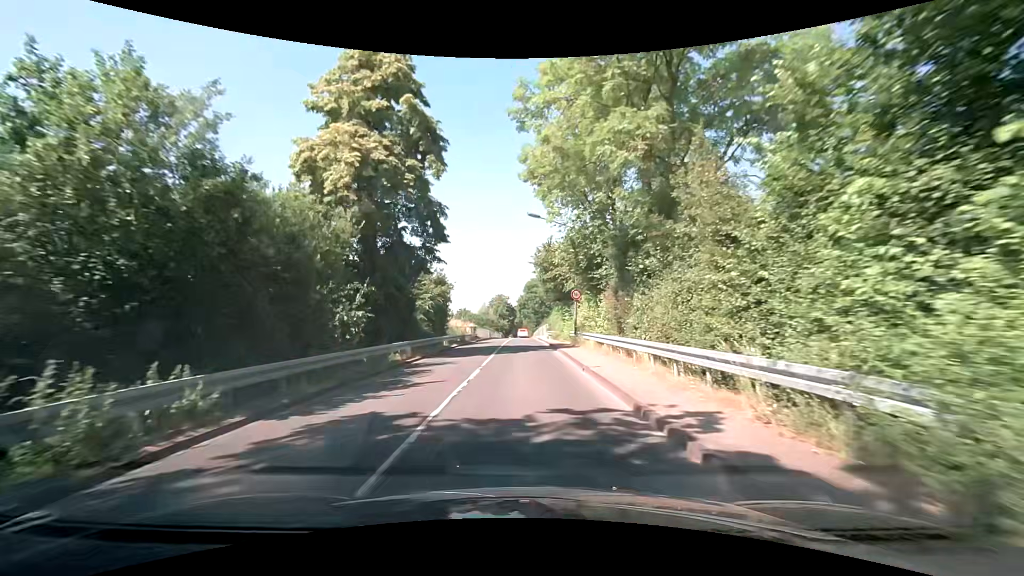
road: unclassified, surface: asphalt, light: Day
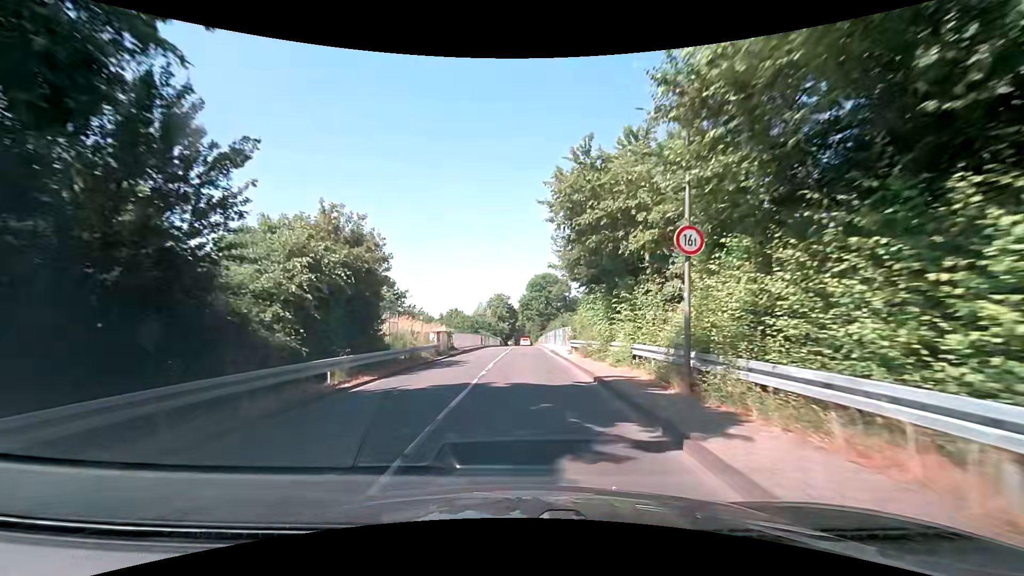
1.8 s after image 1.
(-0.1, +19.8) m; 0°
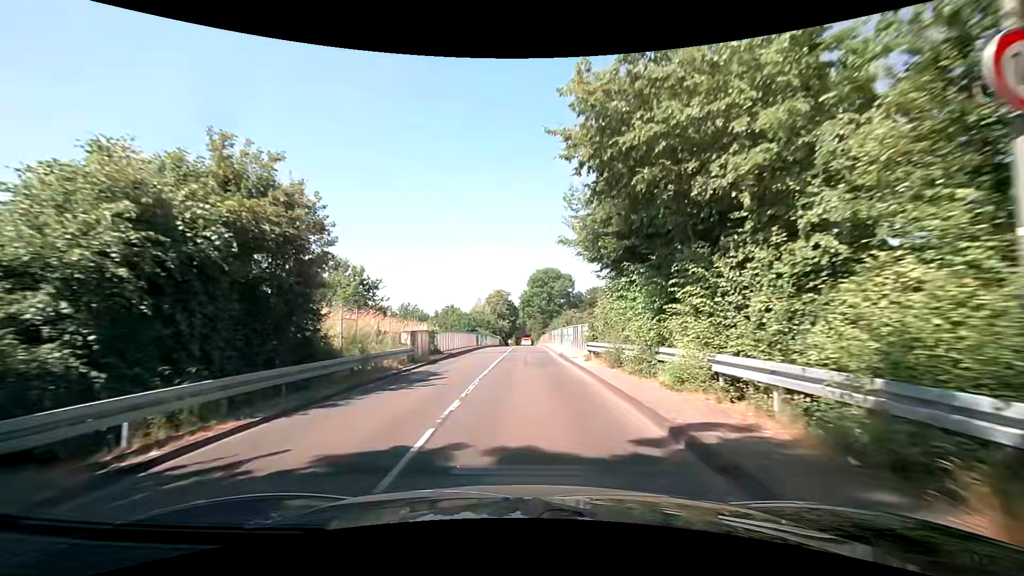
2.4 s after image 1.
(0.0, +6.7) m; 0°
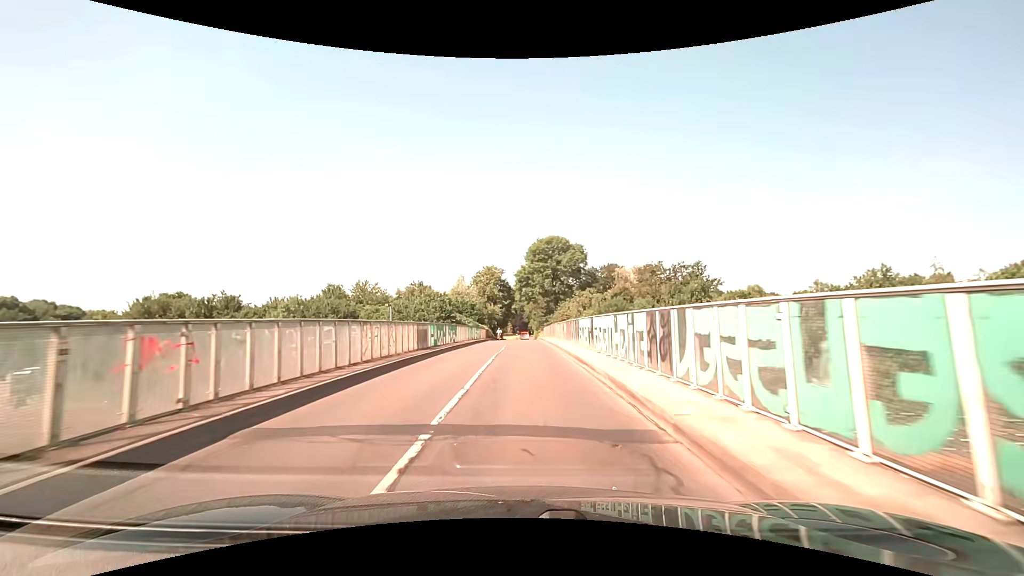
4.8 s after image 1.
(-0.1, +27.0) m; 0°
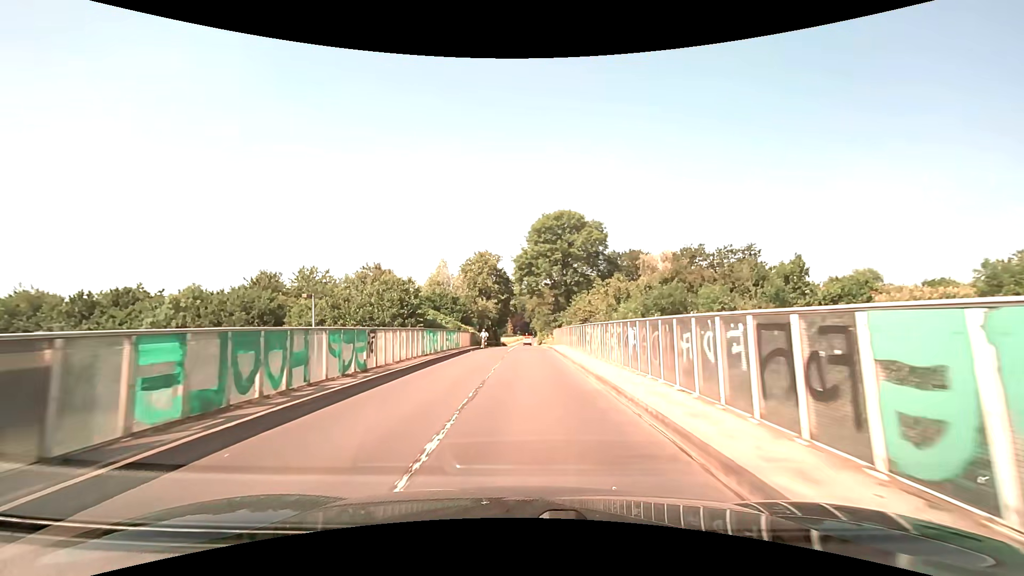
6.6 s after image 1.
(+0.1, +20.4) m; 0°
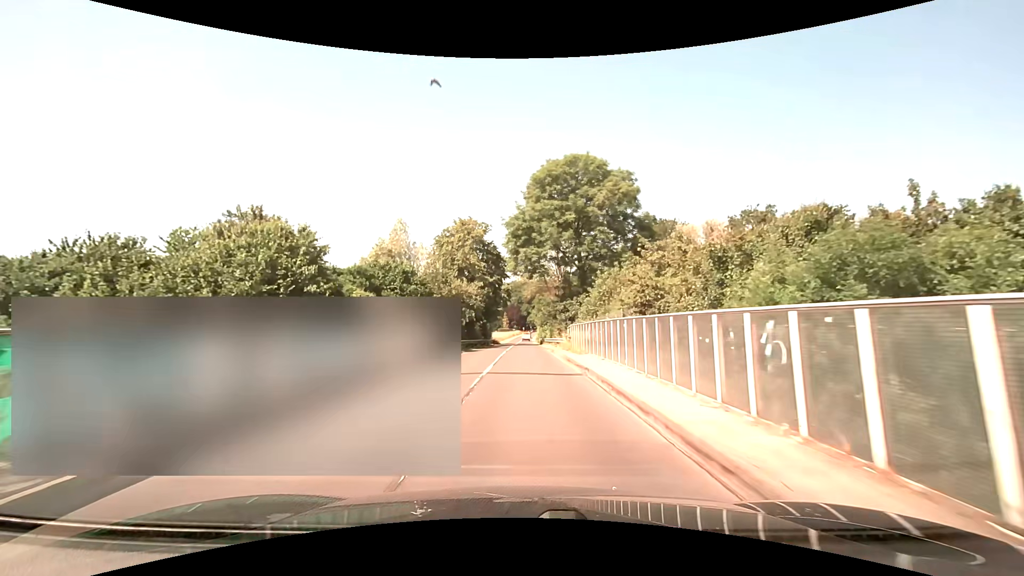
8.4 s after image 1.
(0.0, +20.6) m; 0°
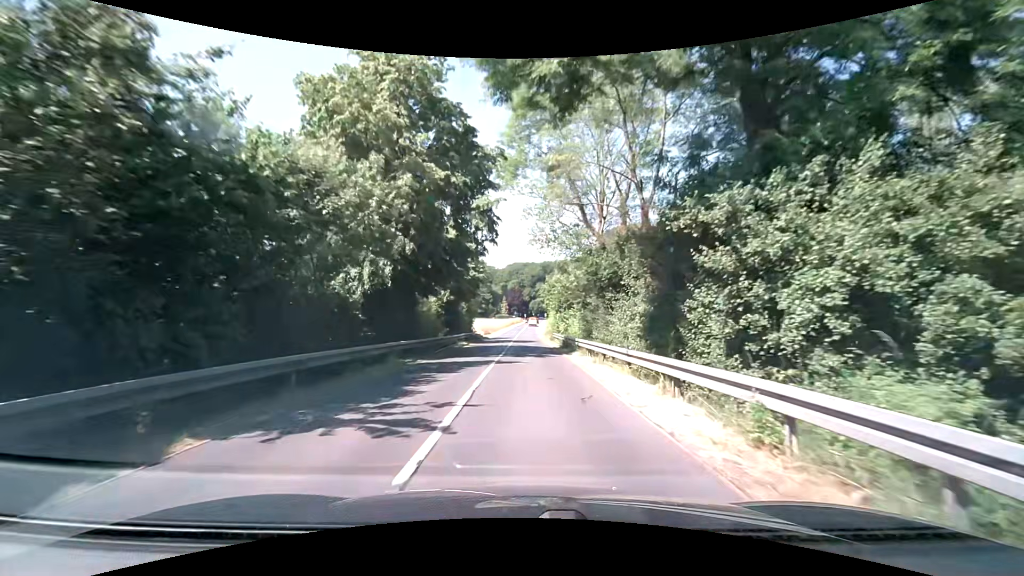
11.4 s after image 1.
(-0.2, +35.8) m; 0°
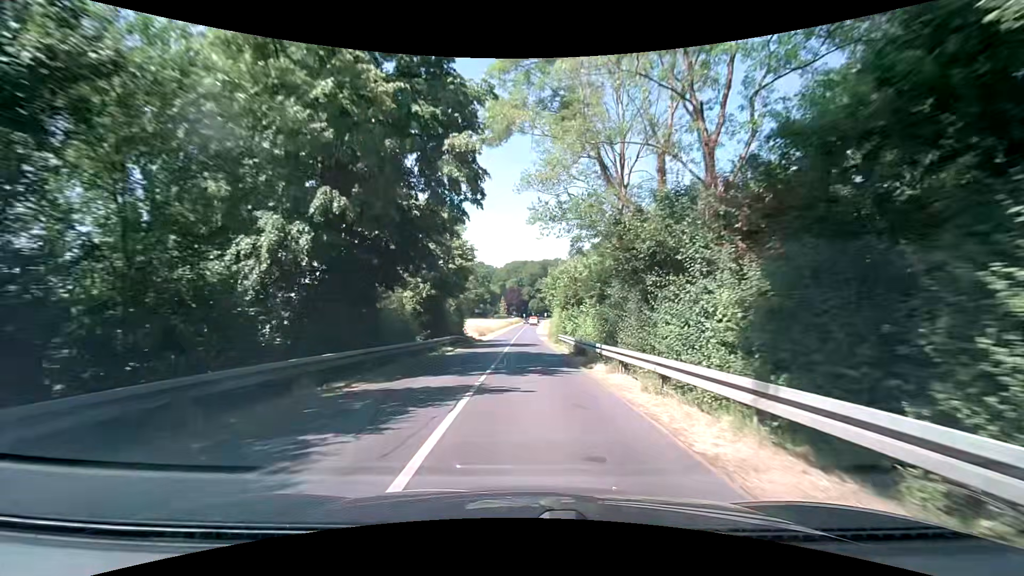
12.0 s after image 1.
(0.0, +7.5) m; 0°
(0, +10) (0, +20) (0, +30) (0, +40) (0, +50) (0, +60) (+1, +70) (+1, +80) (+1, +90) (+1, +100) m
